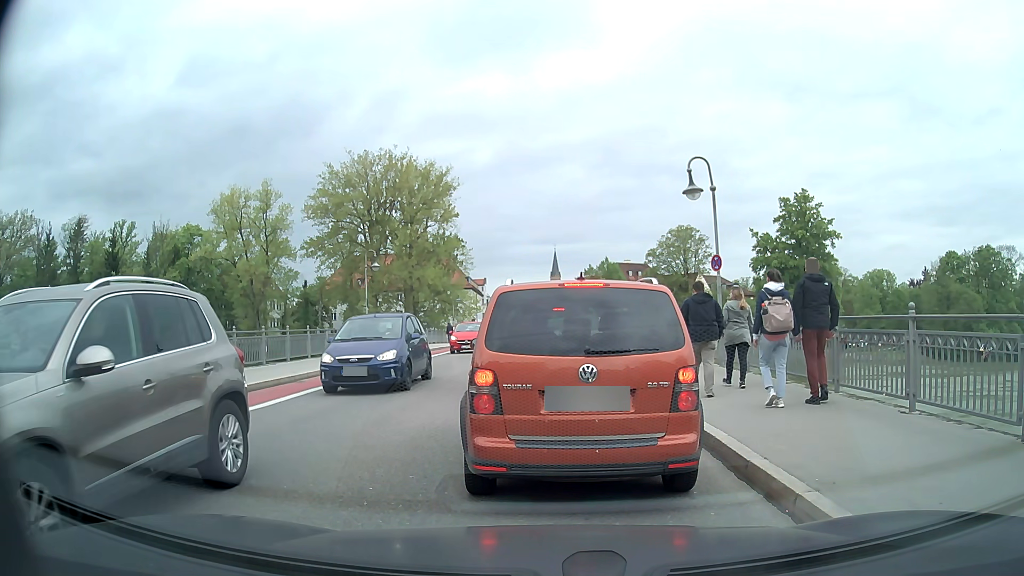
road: secondary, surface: asphalt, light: Day
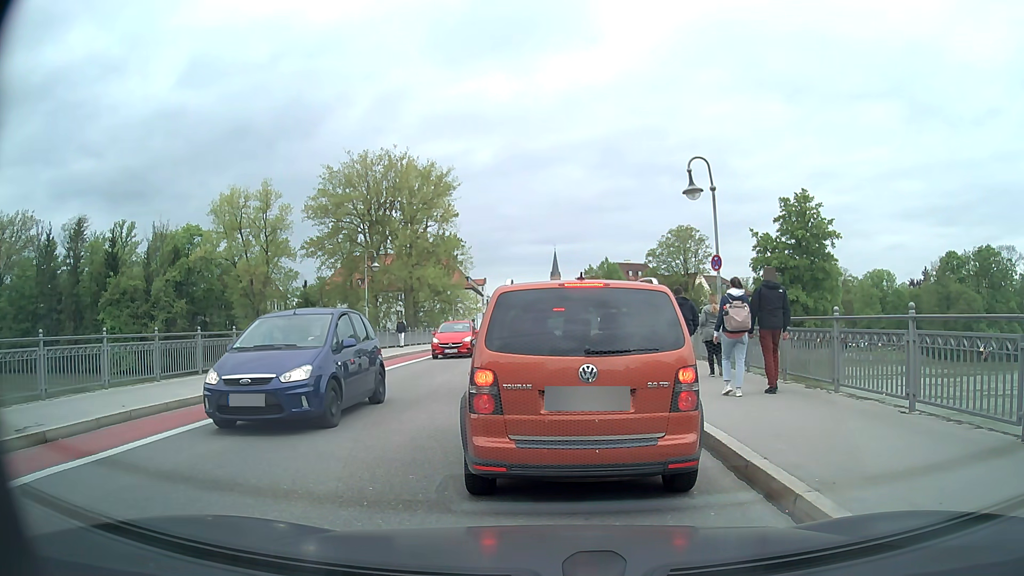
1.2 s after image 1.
(0.0, 0.0) m; 0°
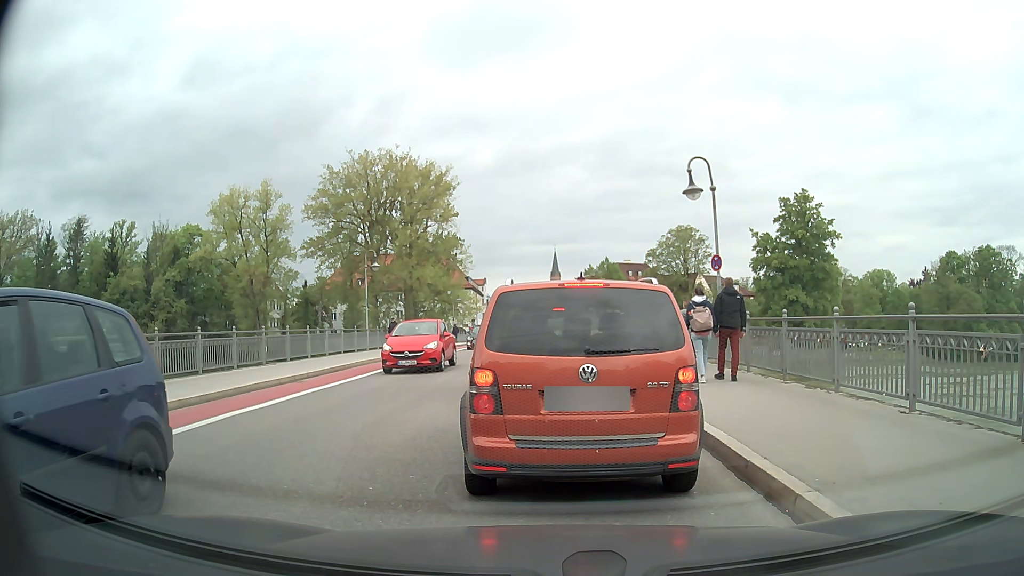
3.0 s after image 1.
(0.0, 0.0) m; 0°
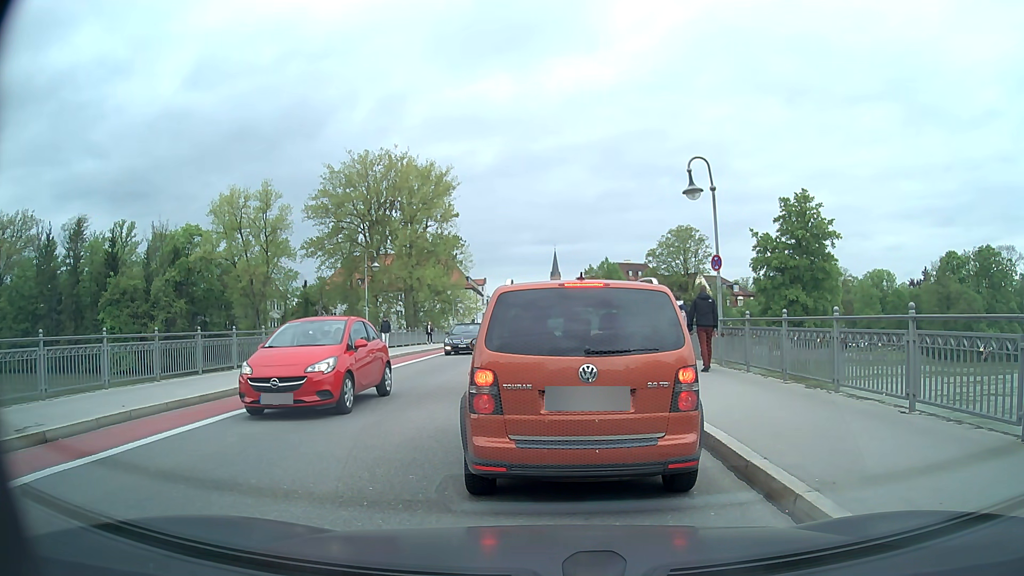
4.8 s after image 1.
(0.0, 0.0) m; 0°
